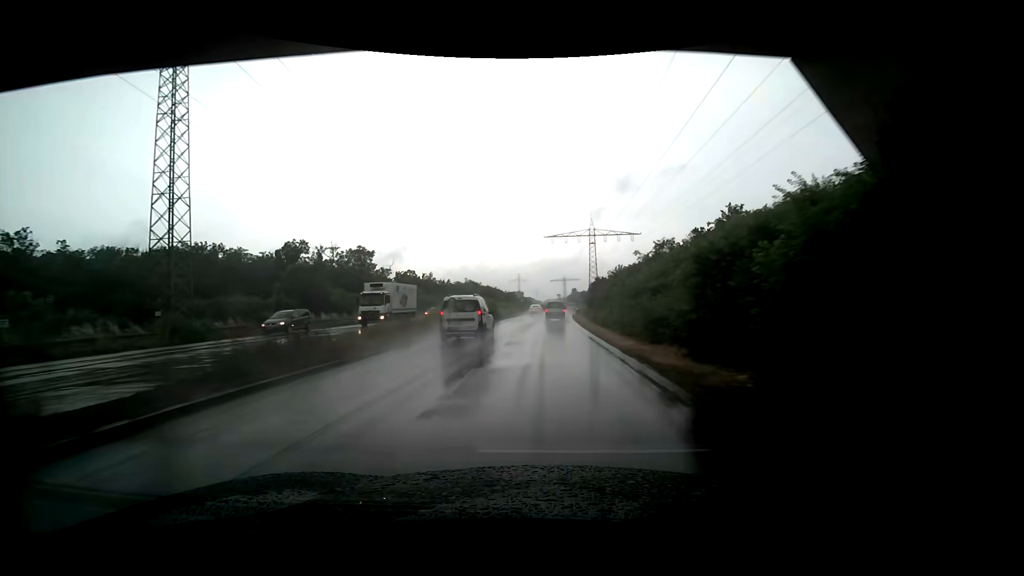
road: trunk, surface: asphalt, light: Day
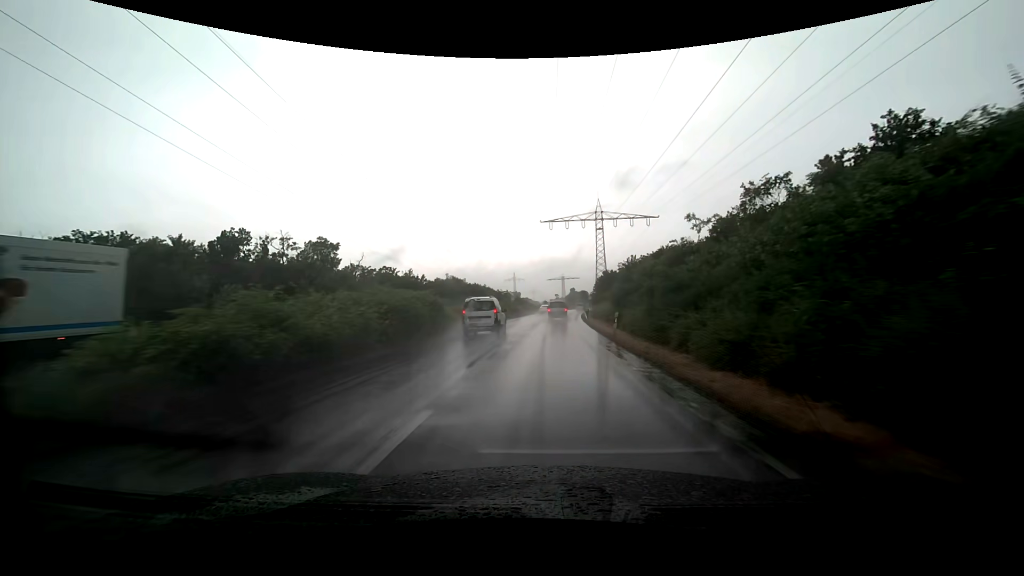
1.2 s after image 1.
(+0.1, +22.4) m; +1°
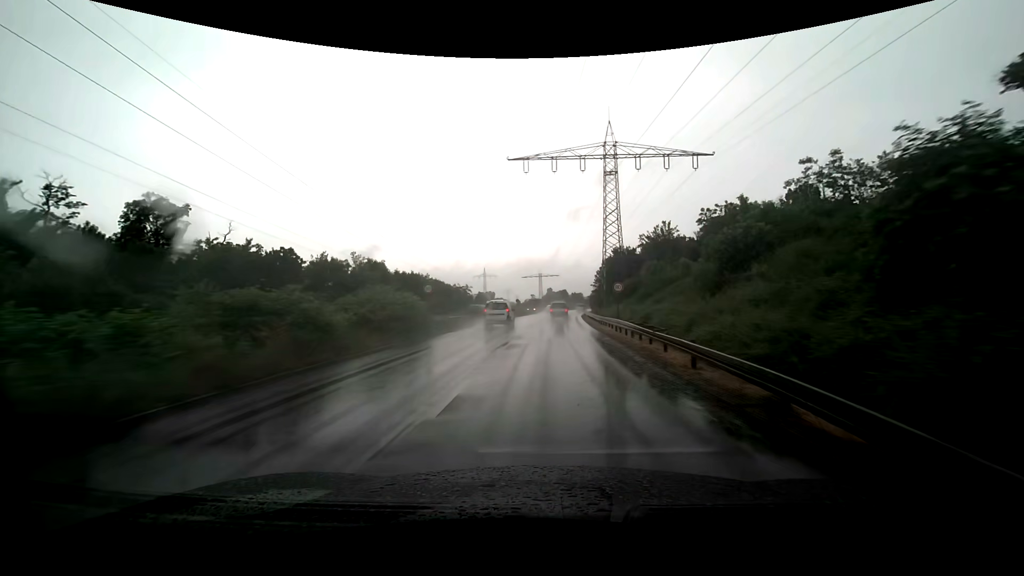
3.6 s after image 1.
(+0.5, +43.3) m; +2°
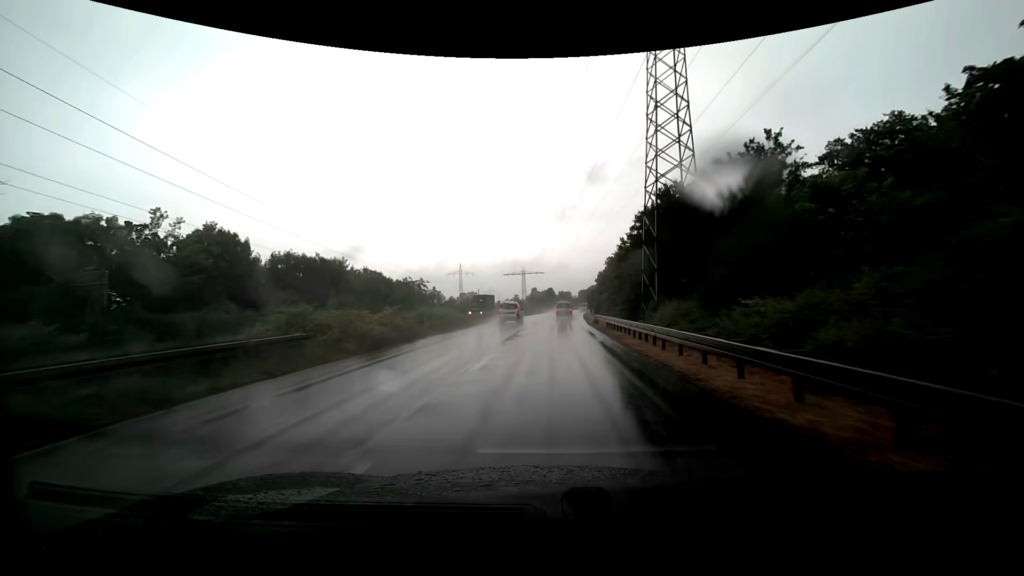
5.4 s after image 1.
(+0.5, +31.7) m; +2°
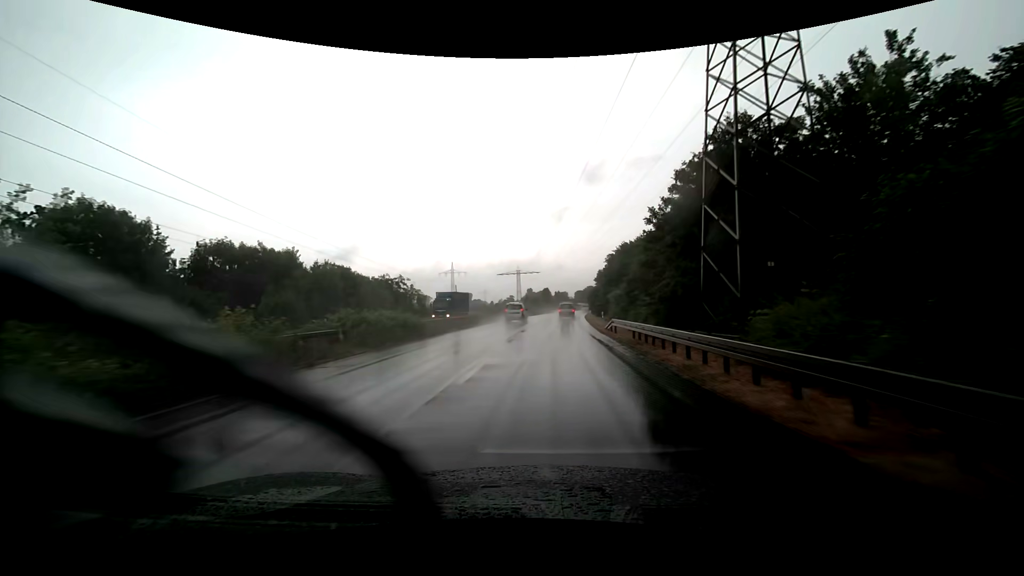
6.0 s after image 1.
(0.0, +10.6) m; 0°
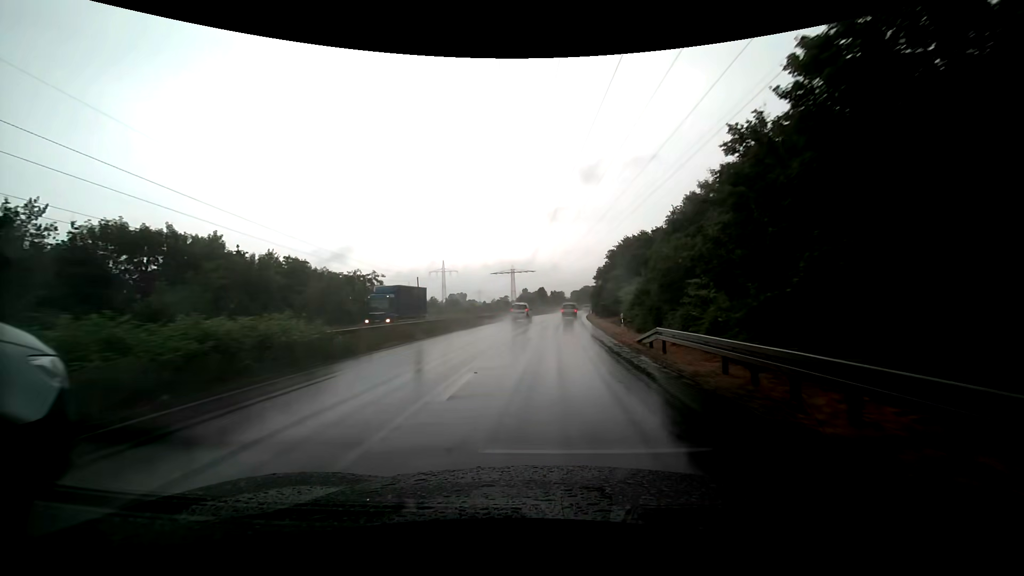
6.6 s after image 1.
(0.0, +10.7) m; +1°
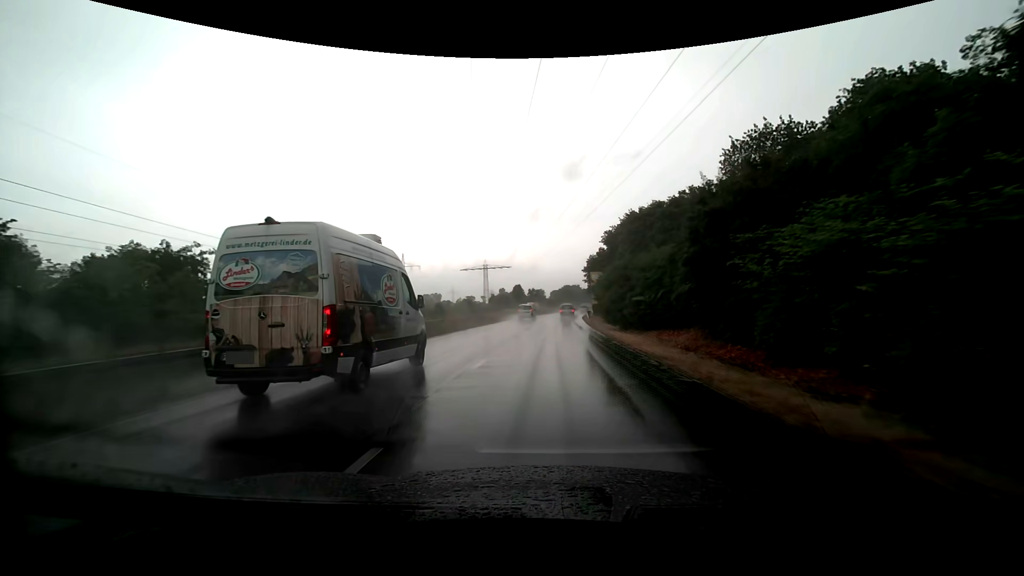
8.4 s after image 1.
(+0.6, +32.3) m; +2°
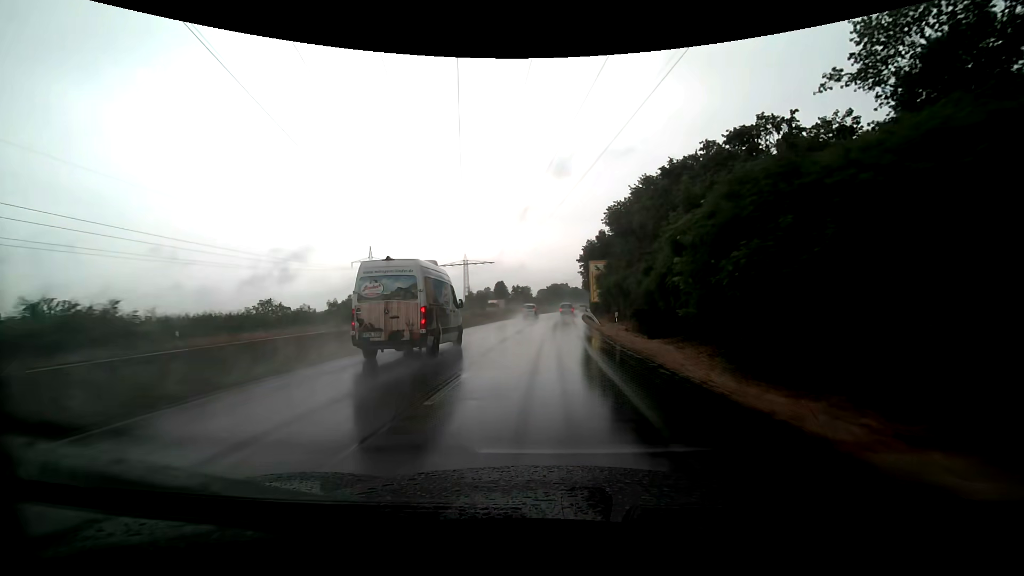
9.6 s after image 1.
(+0.3, +21.9) m; +1°
(0, +10) (0, +20) (+1, +30) (+1, +40) (+1, +50) (+2, +60) (+3, +70) (+3, +80) (+4, +90) (+5, +100) m
